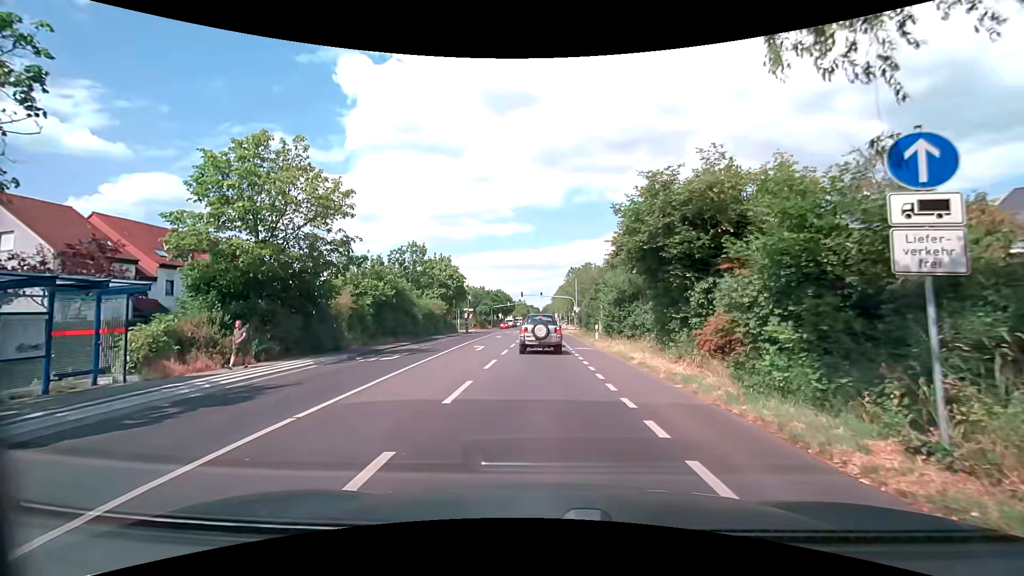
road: secondary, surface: asphalt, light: Day
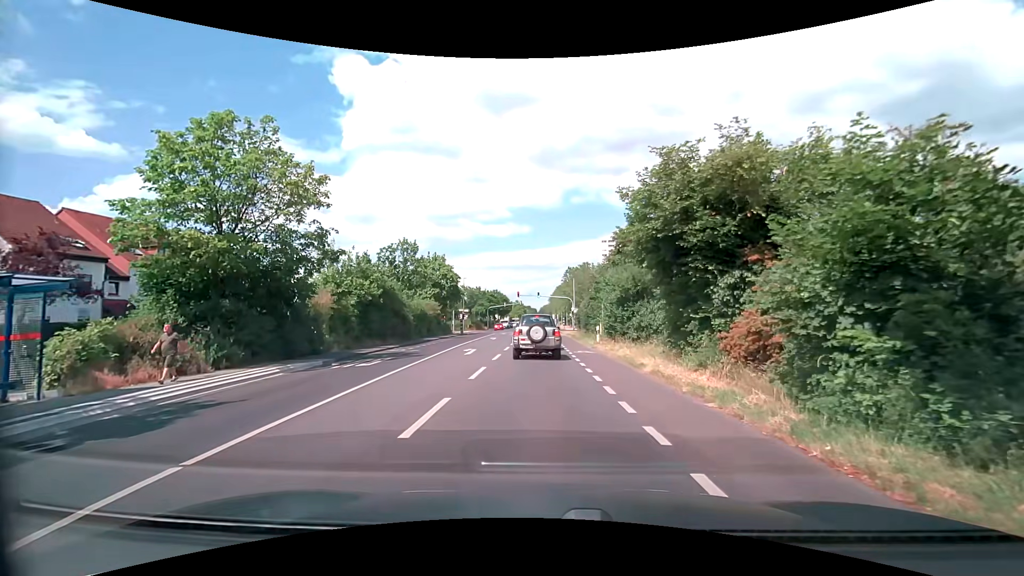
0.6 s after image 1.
(+0.1, +2.3) m; +1°
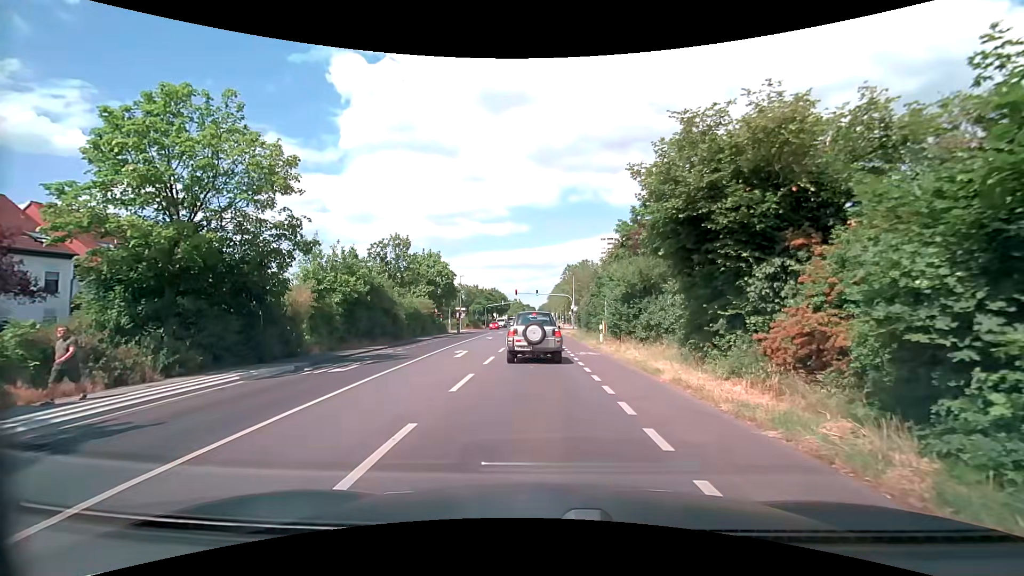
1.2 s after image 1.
(0.0, +2.3) m; 0°
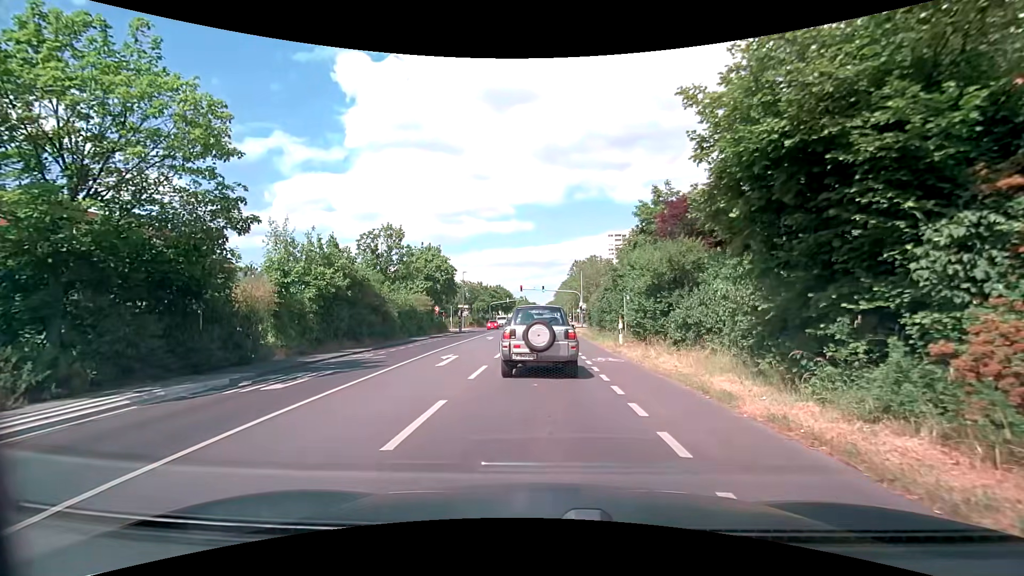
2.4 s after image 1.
(0.0, +4.4) m; -1°
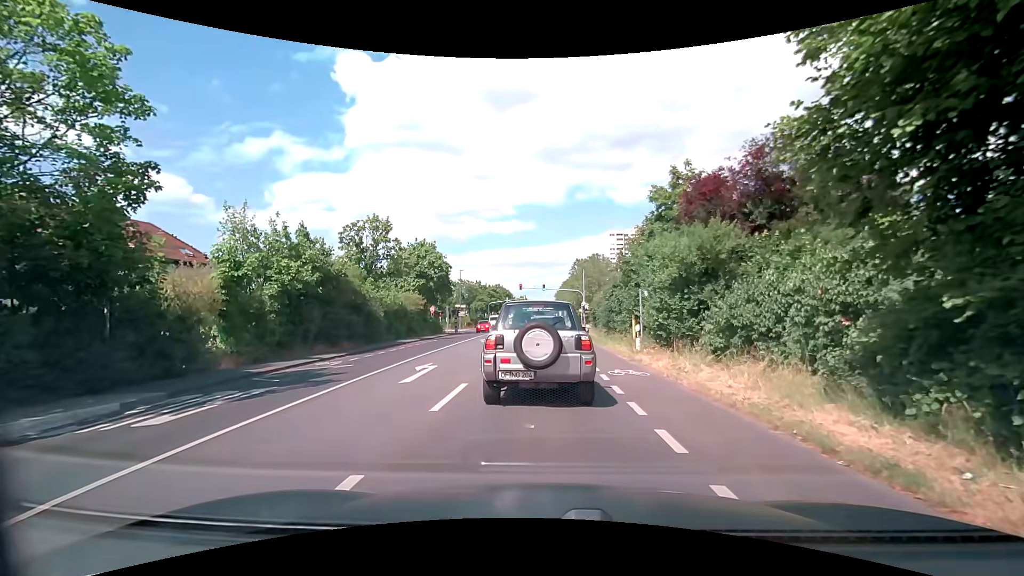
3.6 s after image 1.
(0.0, +3.7) m; 0°
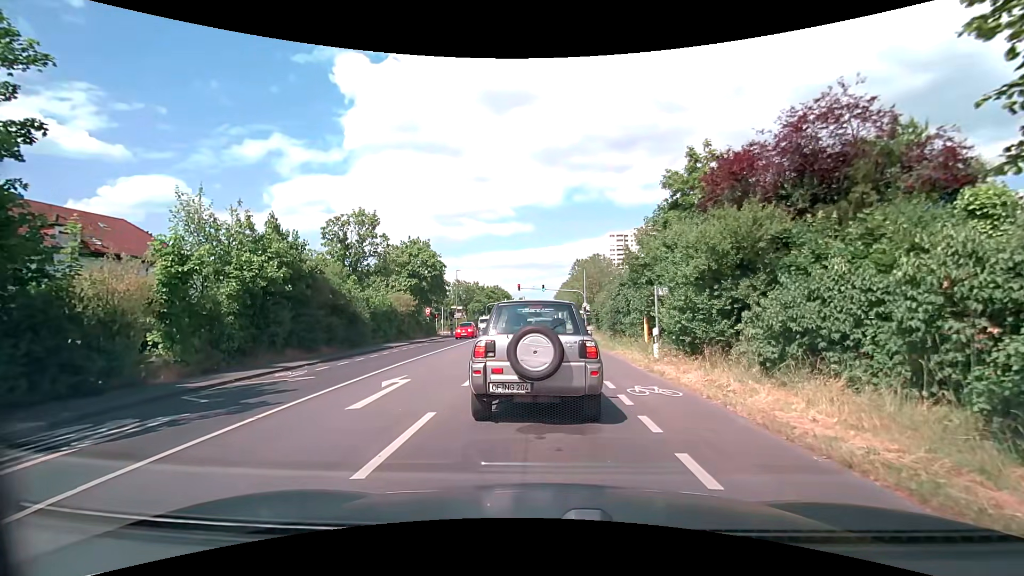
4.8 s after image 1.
(0.0, +2.9) m; +1°
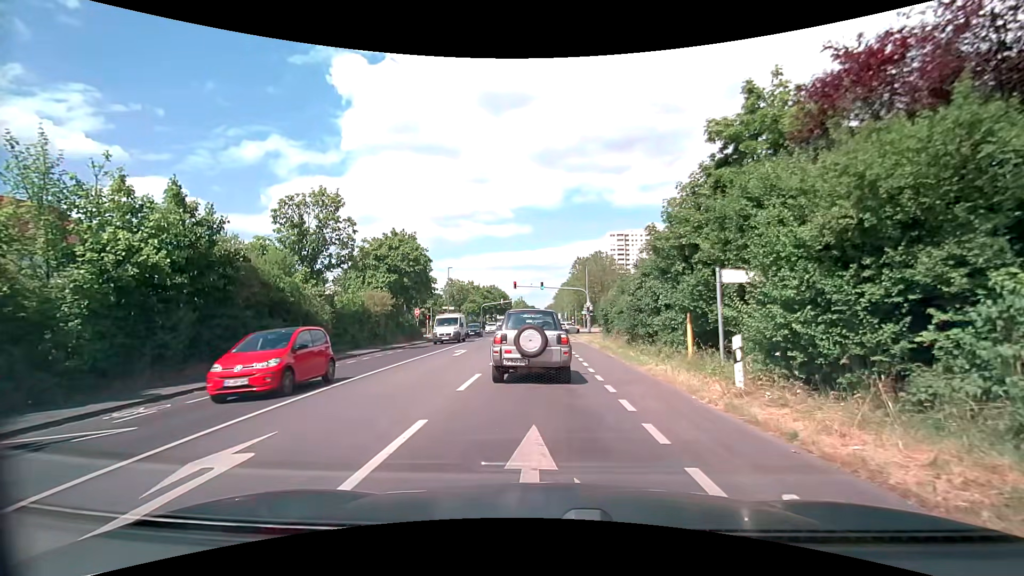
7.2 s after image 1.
(0.0, +6.6) m; 0°
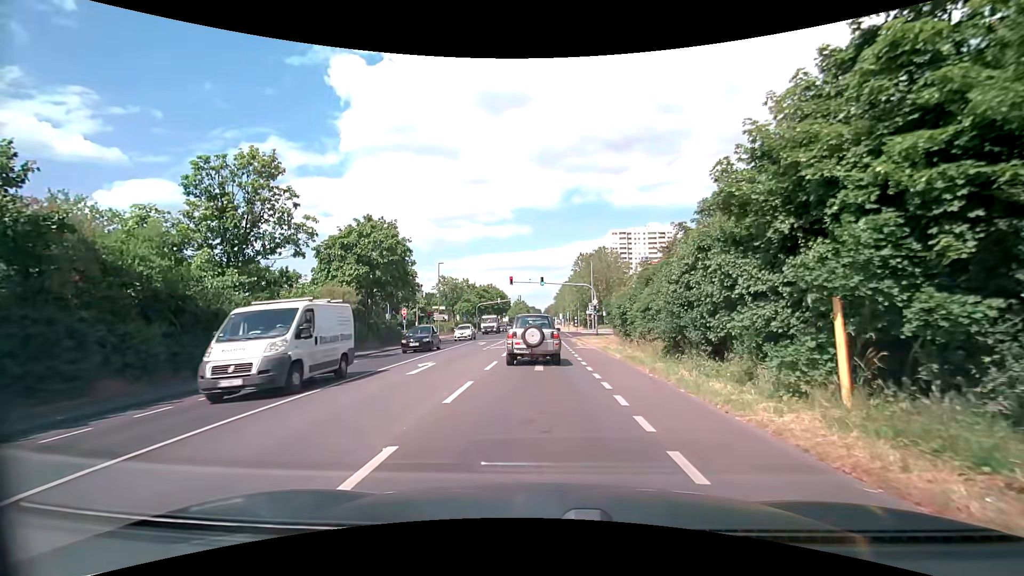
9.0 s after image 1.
(0.0, +7.6) m; 0°
